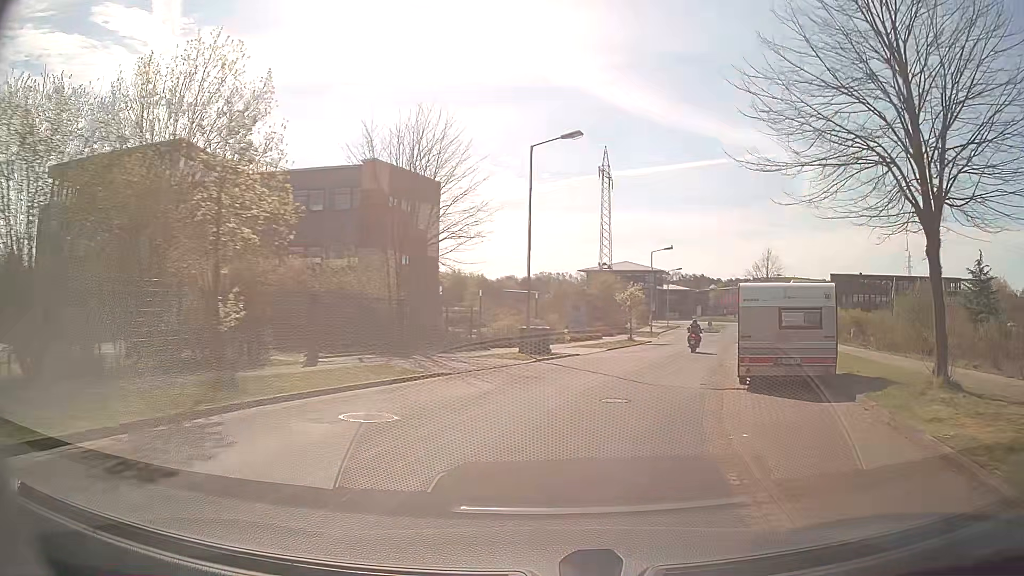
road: residential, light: Day
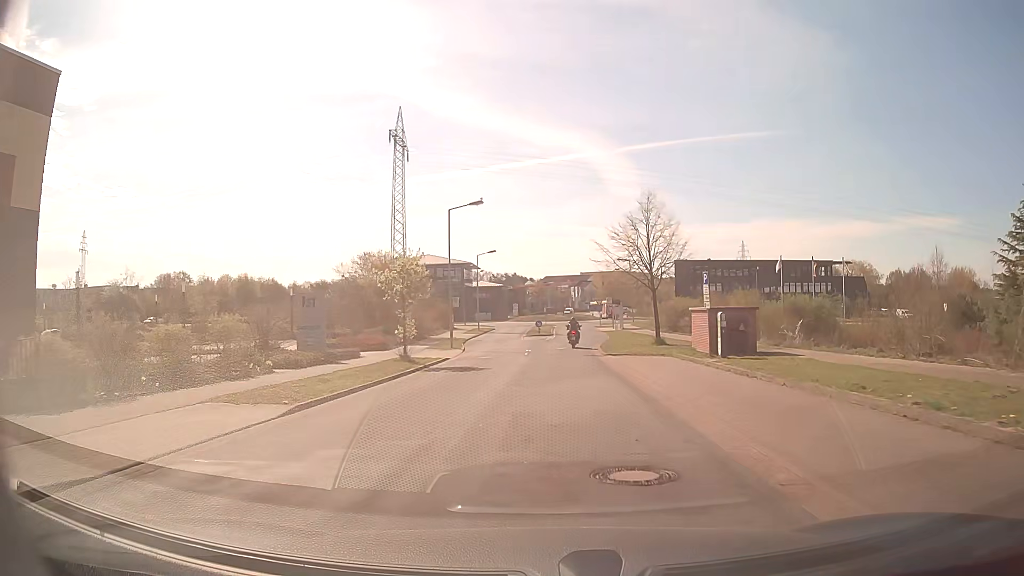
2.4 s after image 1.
(+4.2, +23.9) m; +16°
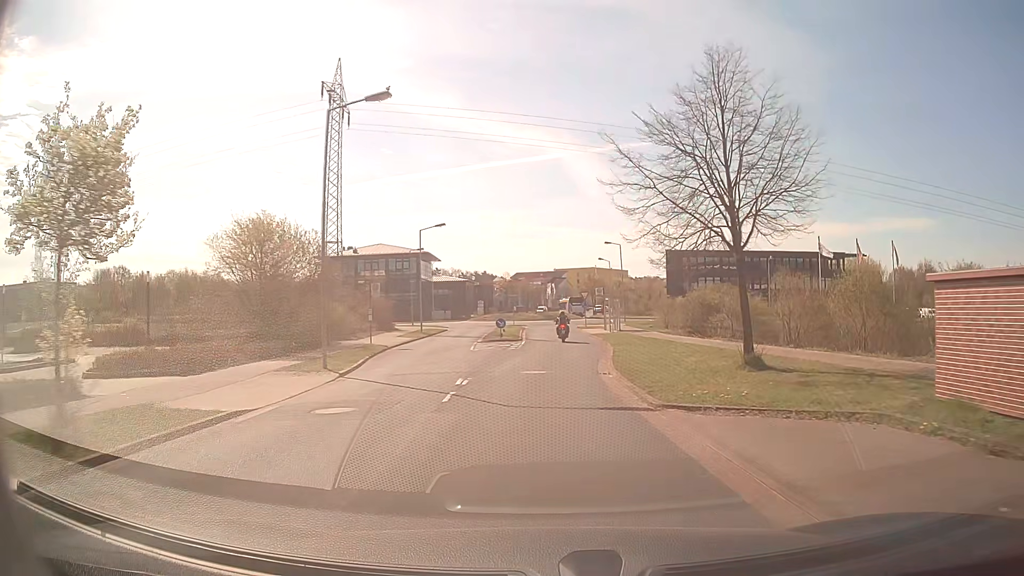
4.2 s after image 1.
(+0.3, +18.6) m; +2°
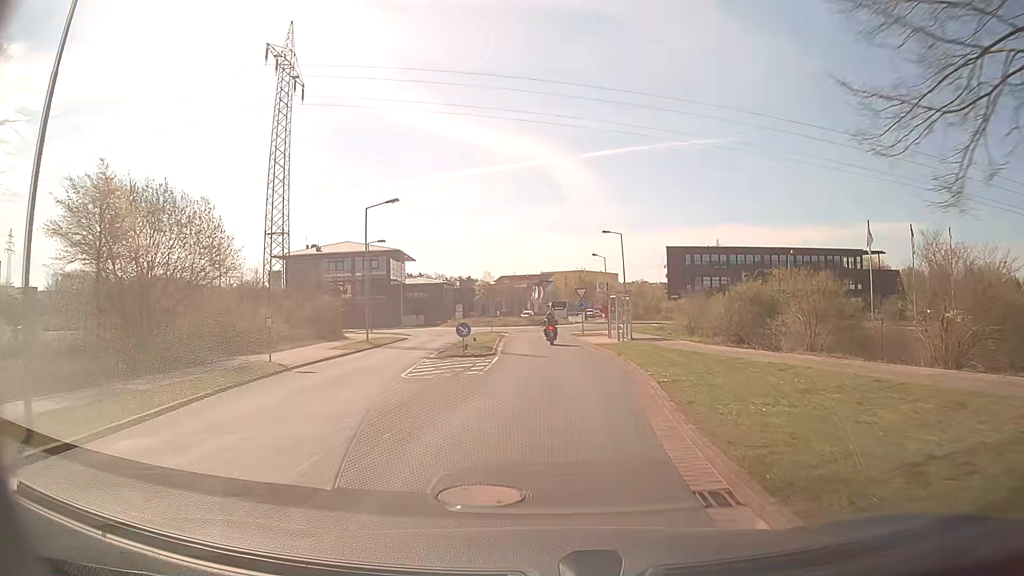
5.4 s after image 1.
(+0.1, +12.4) m; +1°
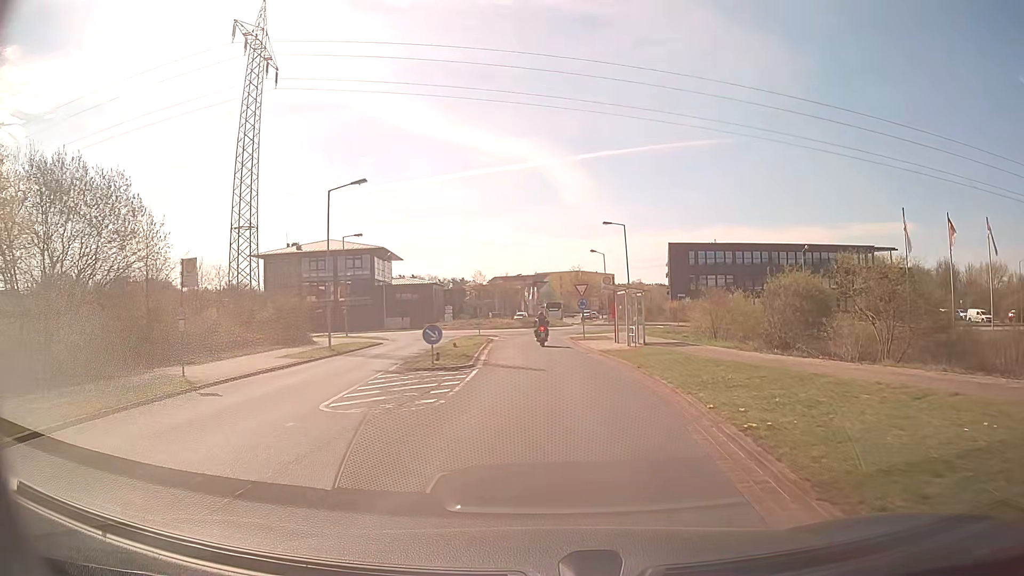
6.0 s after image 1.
(0.0, +6.1) m; +1°
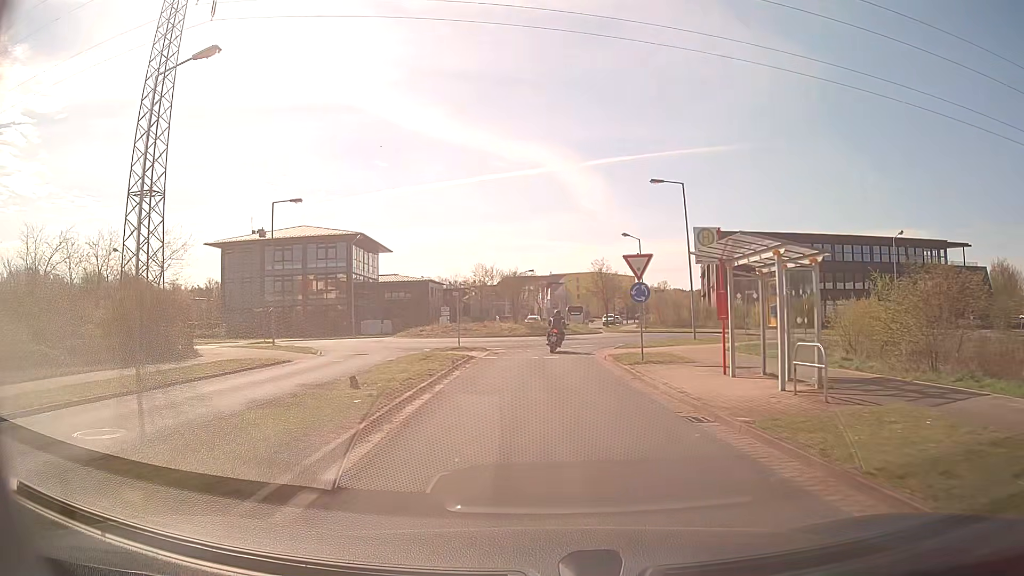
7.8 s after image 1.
(-0.1, +17.4) m; -1°
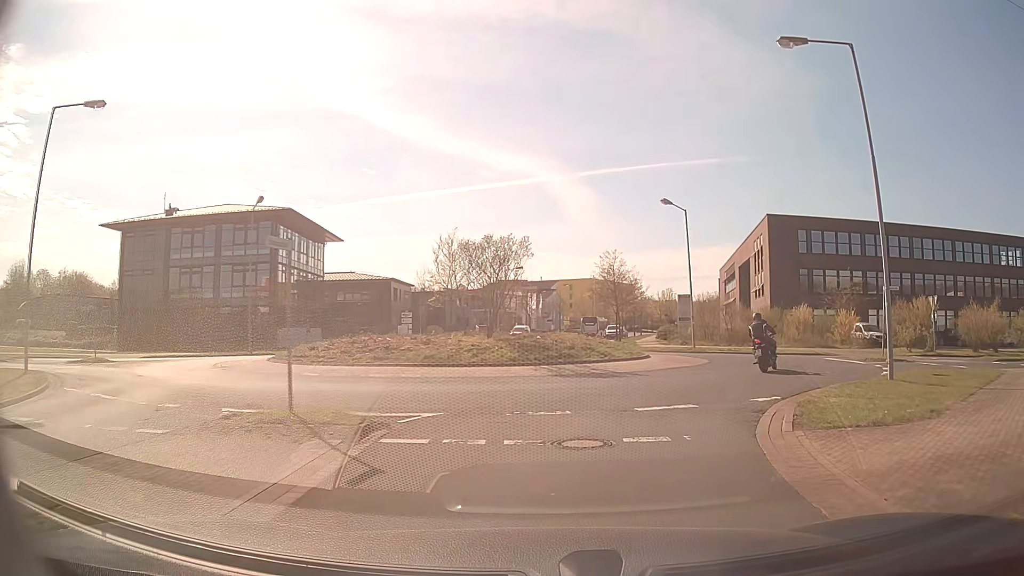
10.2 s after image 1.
(-0.4, +19.9) m; +1°
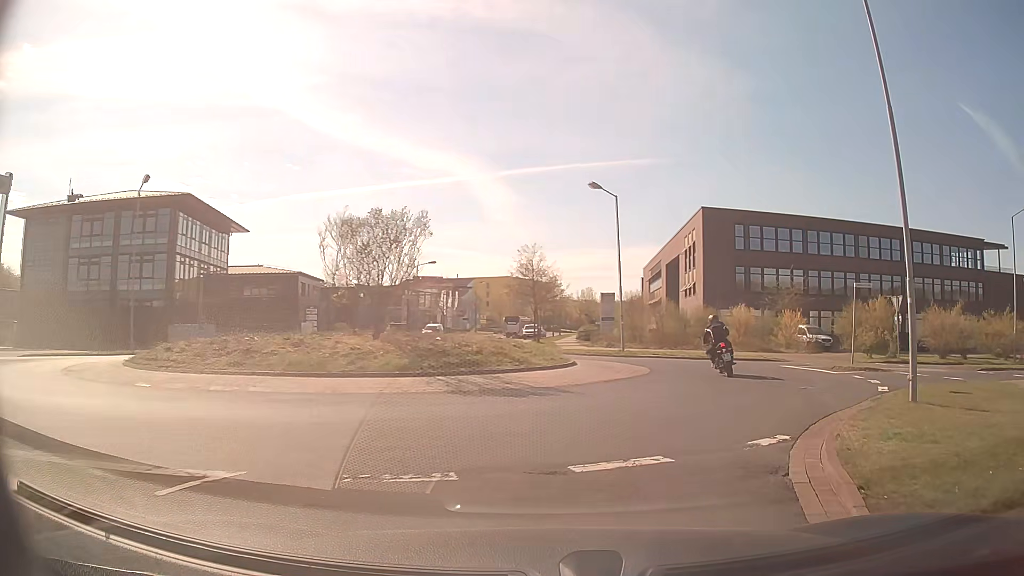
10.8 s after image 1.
(+0.2, +4.4) m; +6°
(+2, +10) (+5, +19) (+3, +29) (-6, +33) (-15, +29) (-24, +24) (-33, +20) (-43, +17) (-52, +15) (-62, +12) m
